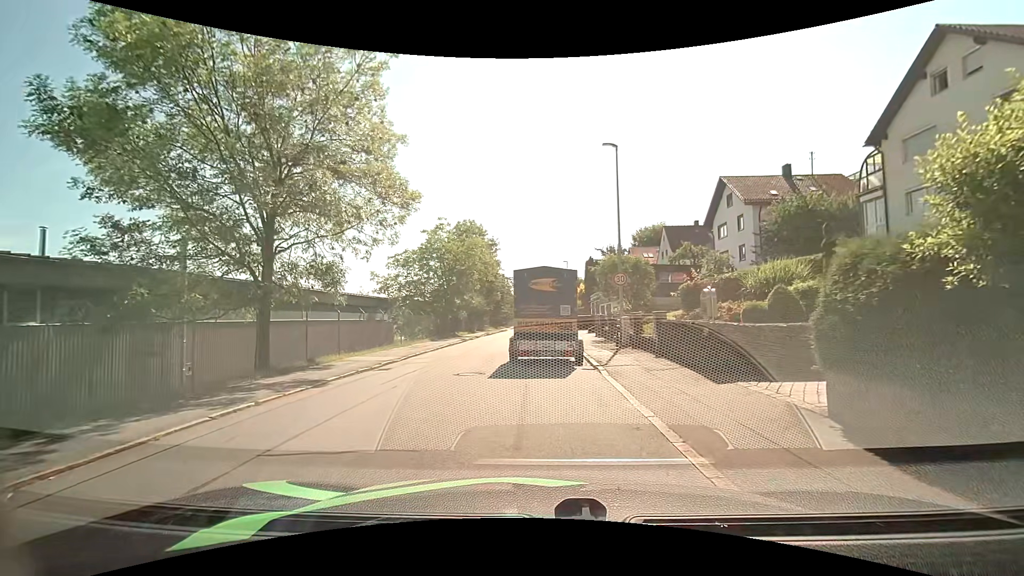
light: Day
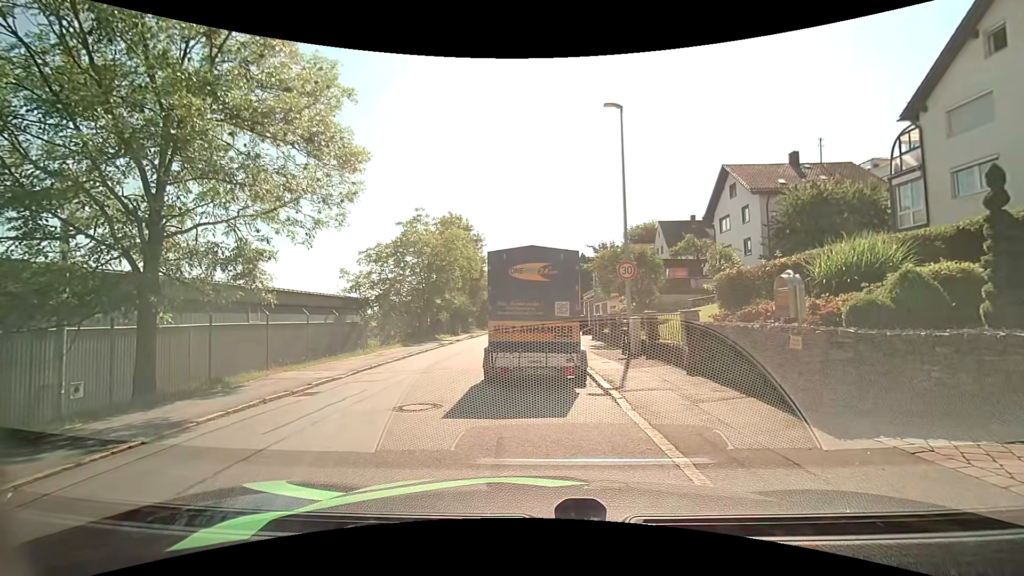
(+0.1, +3.7) m; +3°
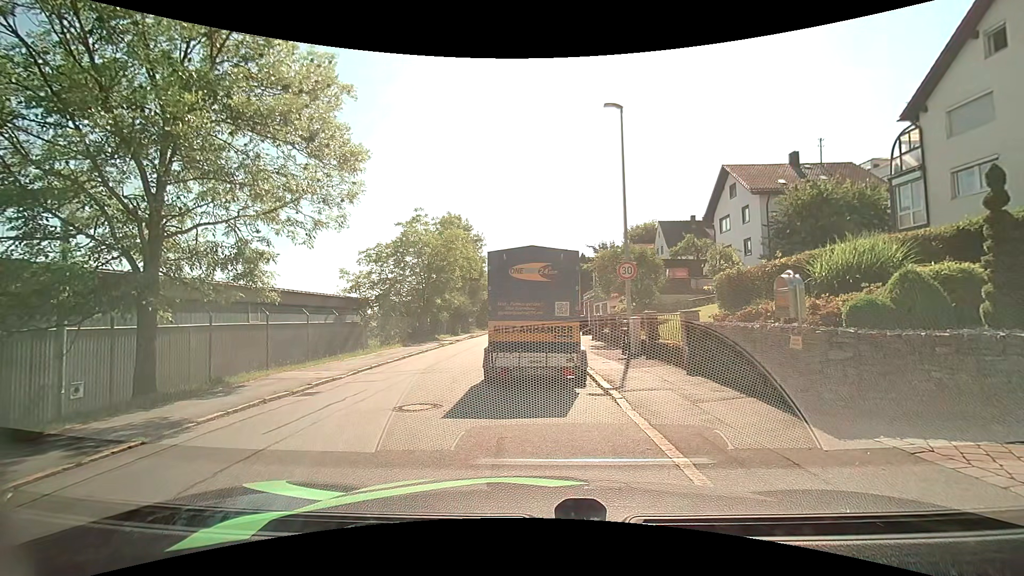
(0.0, 0.0) m; 0°
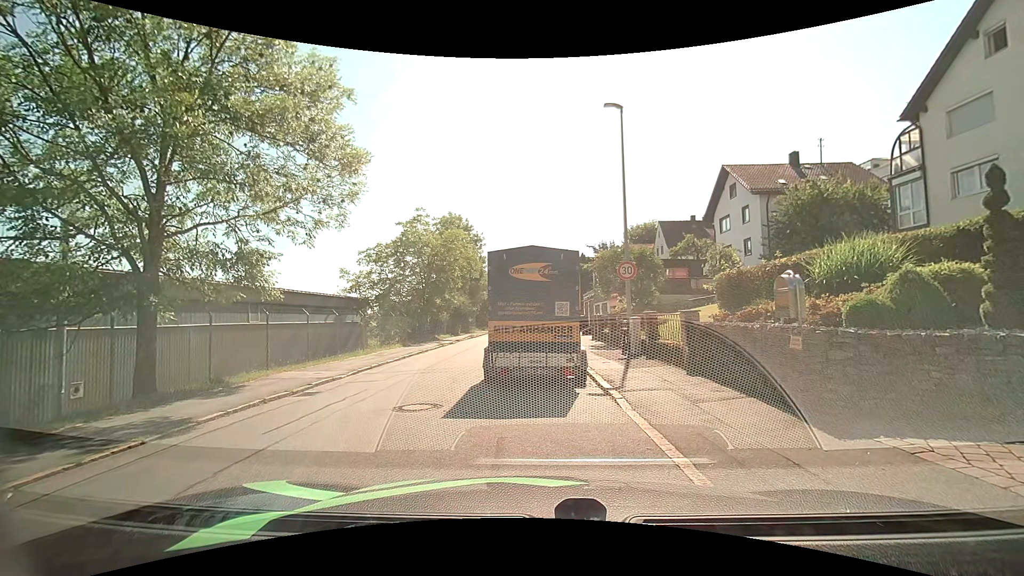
(0.0, 0.0) m; 0°
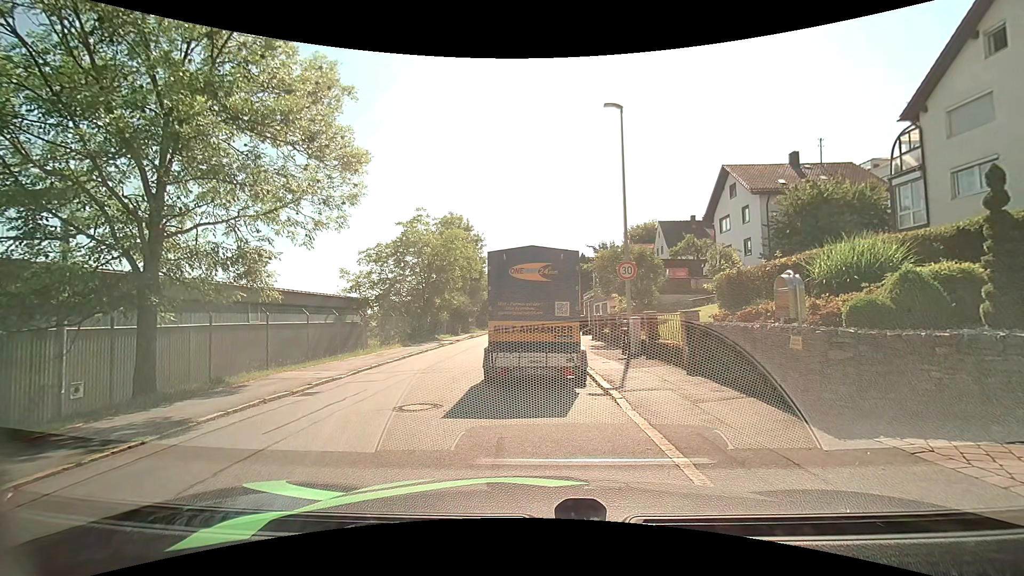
(0.0, 0.0) m; 0°
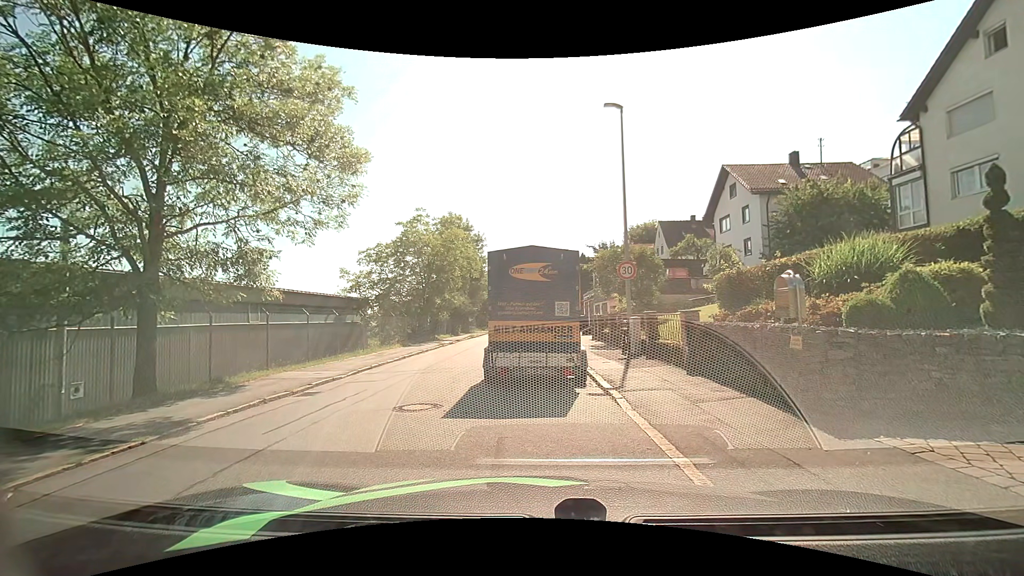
(0.0, 0.0) m; 0°
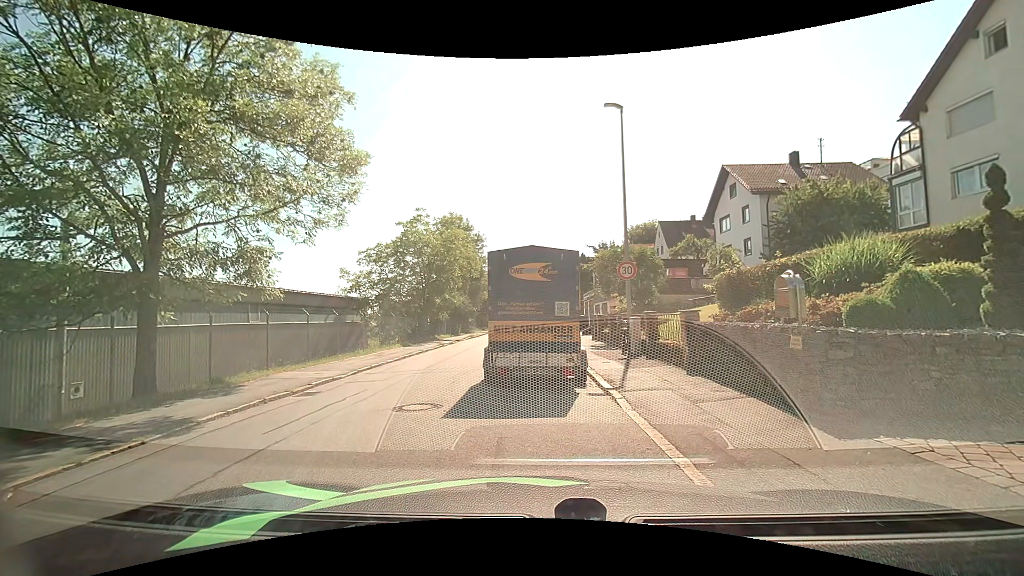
(0.0, 0.0) m; 0°
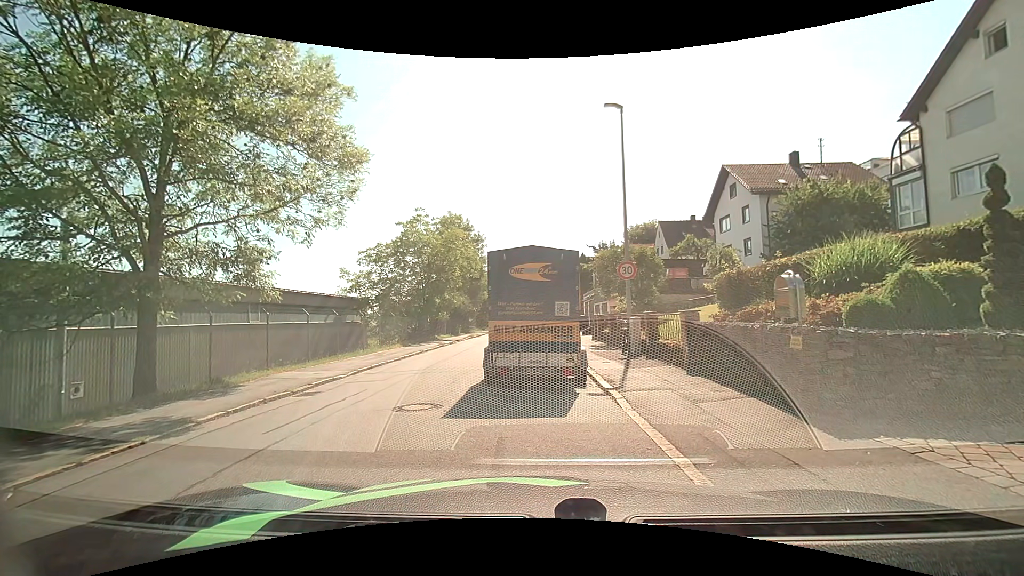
(0.0, 0.0) m; 0°
(-2, +10) (-3, +20) (-3, +30) (-3, +40) (-4, +50) (-4, +60) (-5, +70) (-5, +80) (-5, +90) (-6, +100) m
